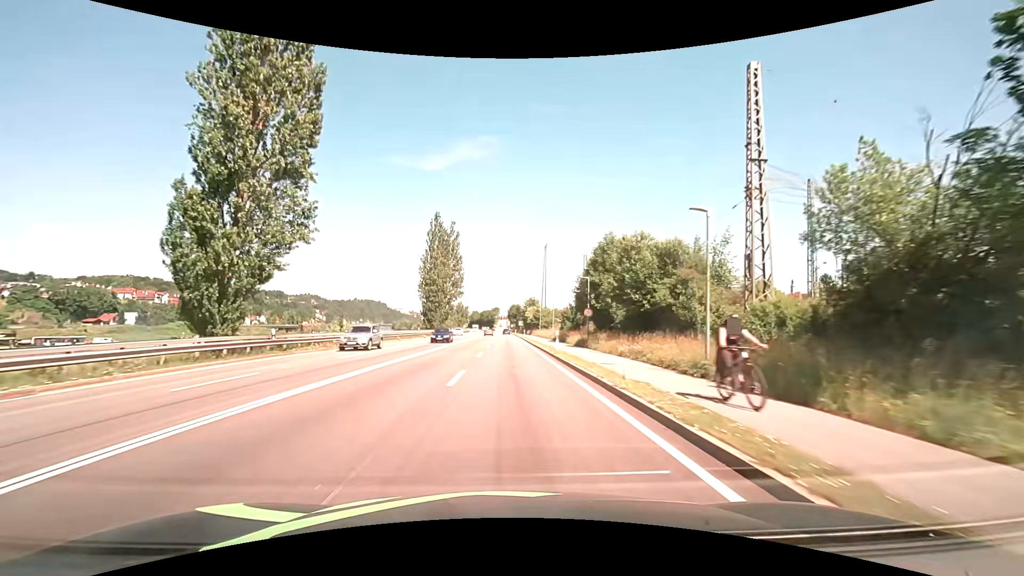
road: primary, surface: asphalt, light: Day
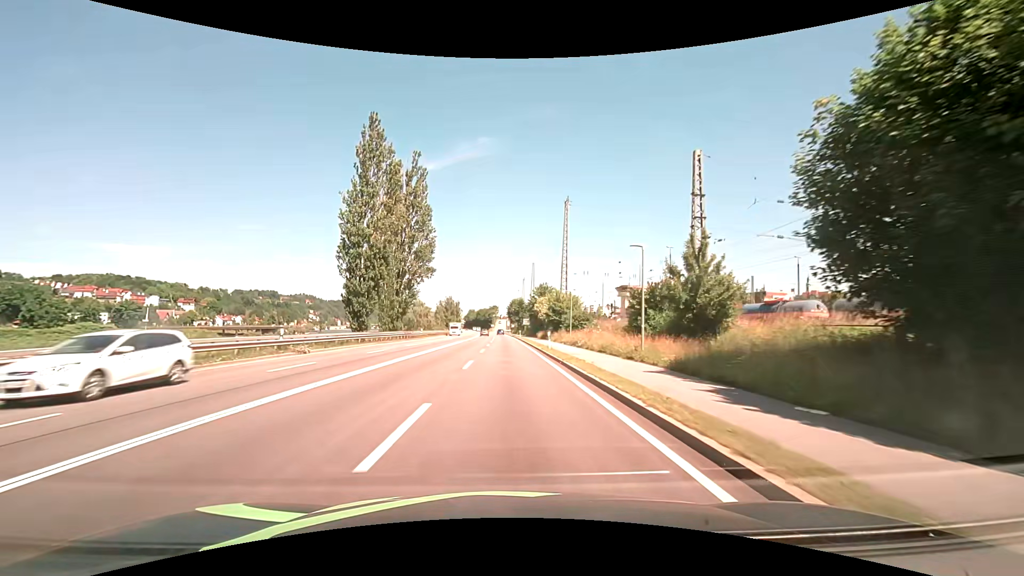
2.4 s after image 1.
(0.0, +43.0) m; 0°
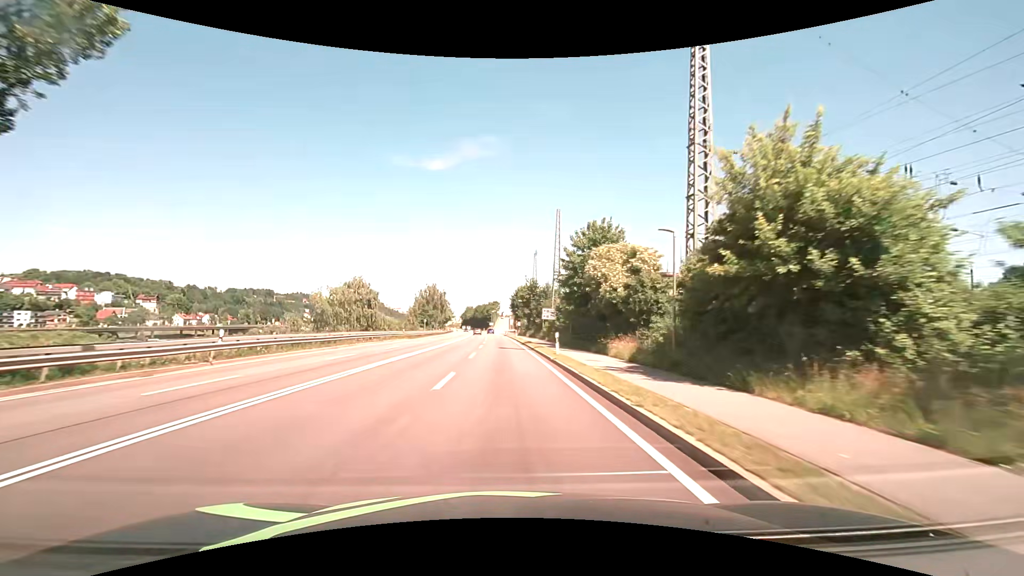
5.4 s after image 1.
(+0.3, +53.8) m; 0°
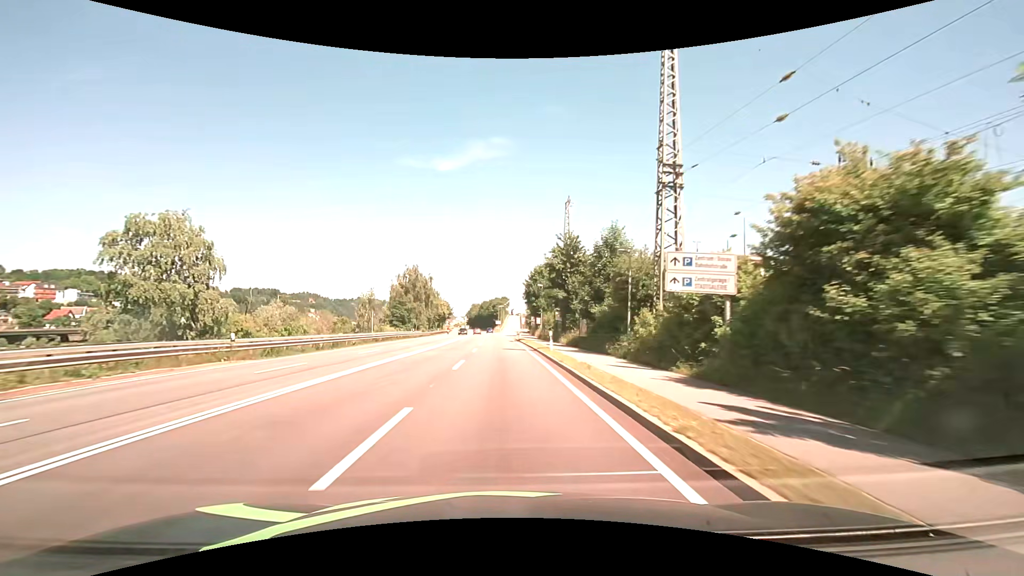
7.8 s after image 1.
(-0.3, +43.0) m; -1°
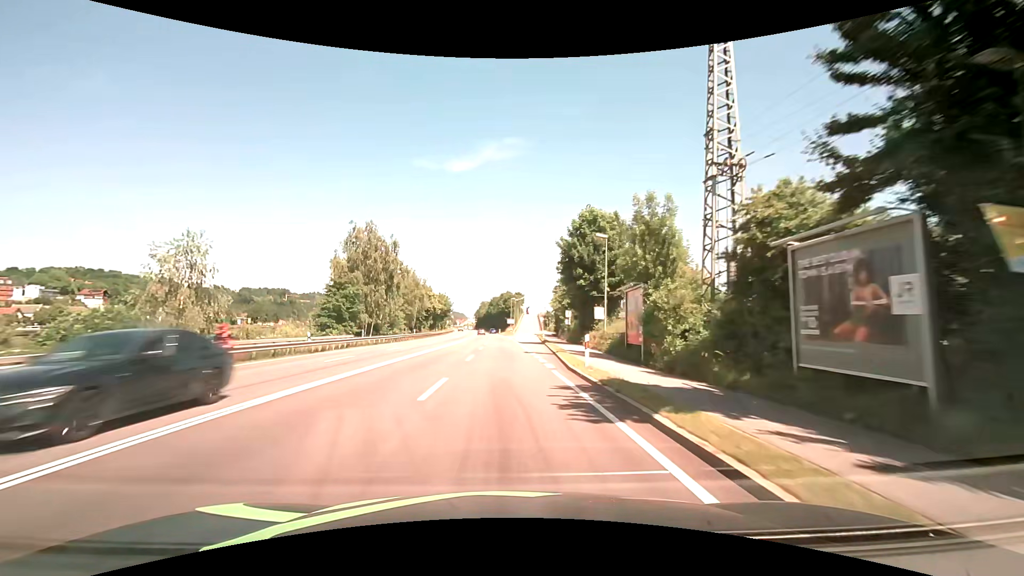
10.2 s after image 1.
(-0.7, +43.0) m; -2°
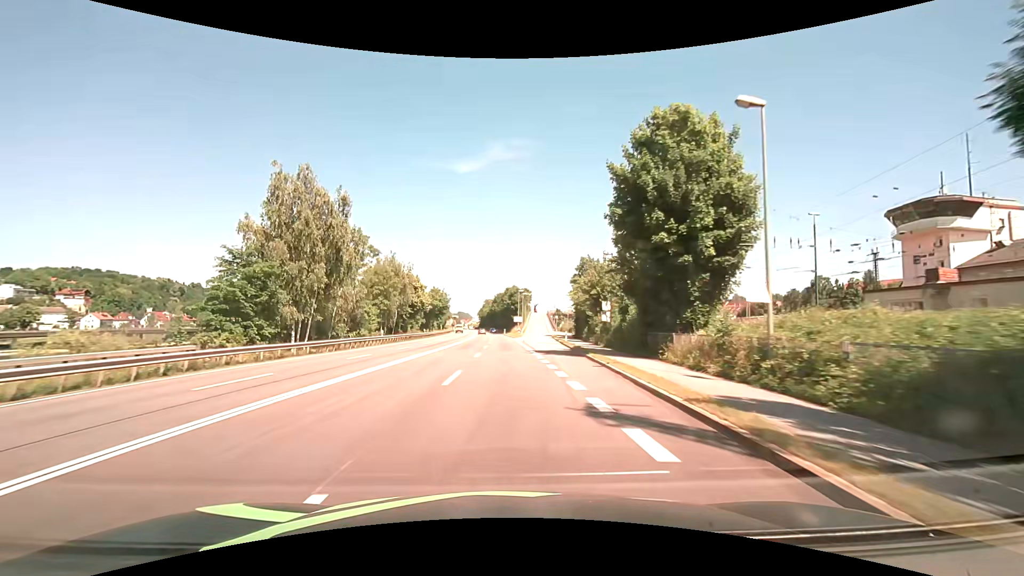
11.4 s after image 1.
(-0.1, +21.5) m; -1°
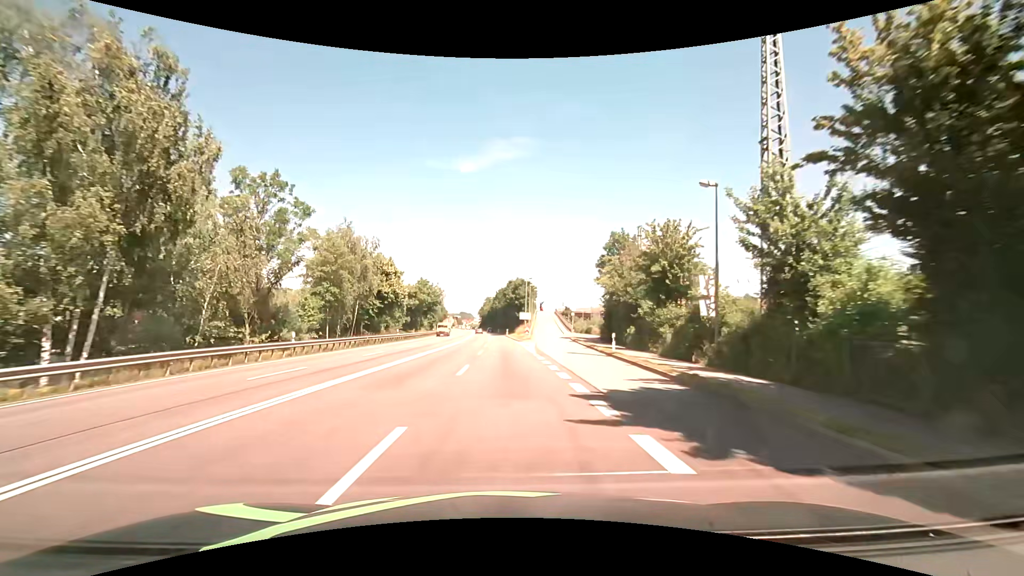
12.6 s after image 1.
(0.0, +21.5) m; 0°
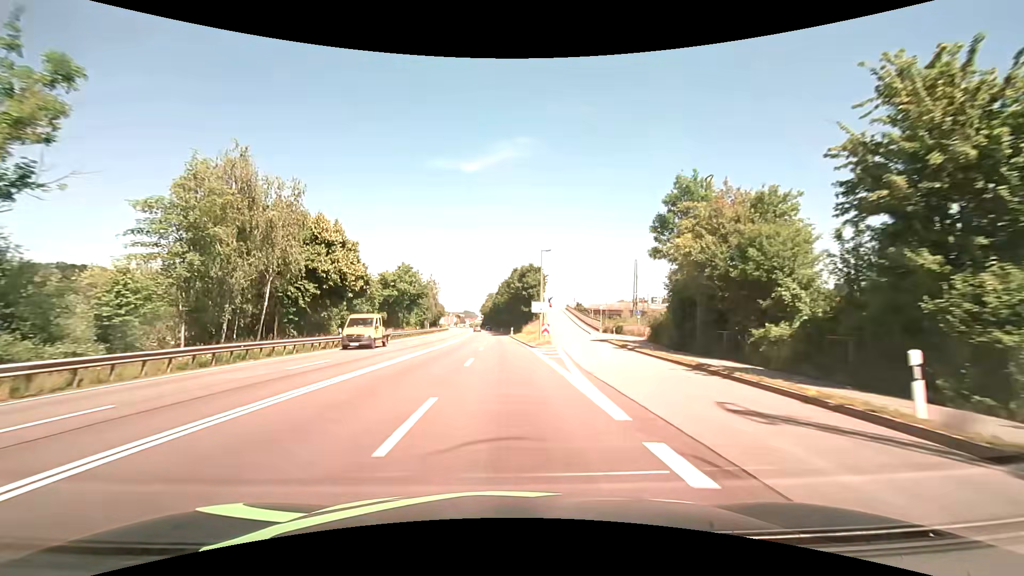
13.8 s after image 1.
(-0.1, +21.5) m; 0°
(0, +10) (0, +20) (0, +30) (0, +40) (-1, +50) (-1, +60) (-1, +70) (-2, +80) (-2, +90) (-3, +100) m
